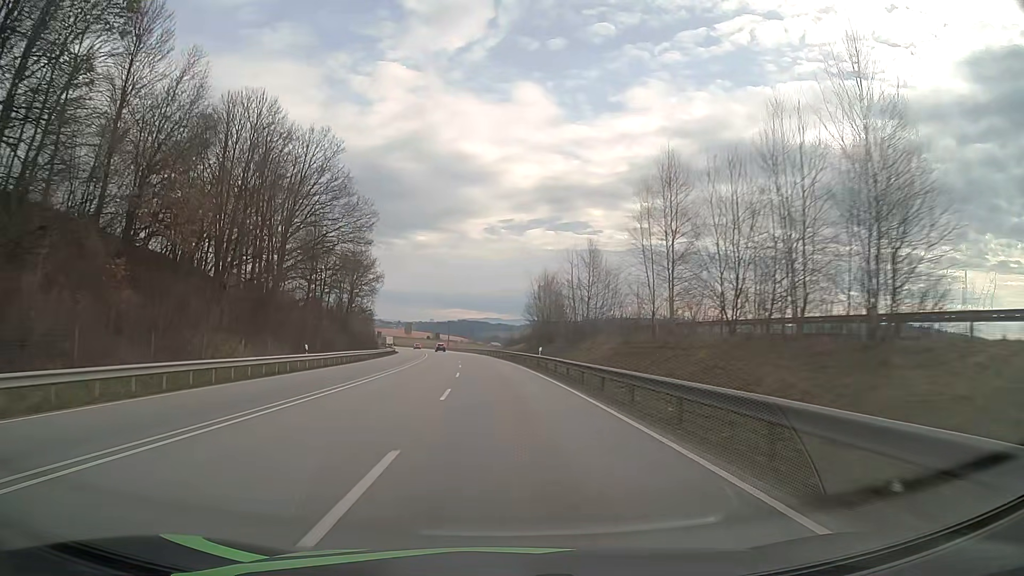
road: primary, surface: asphalt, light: Day
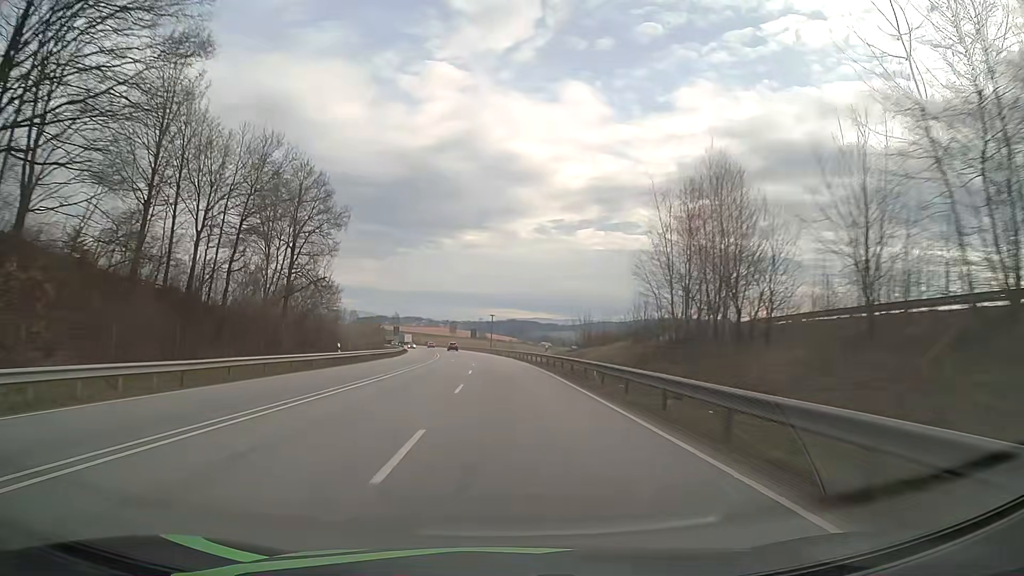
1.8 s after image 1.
(-1.7, +46.1) m; -4°
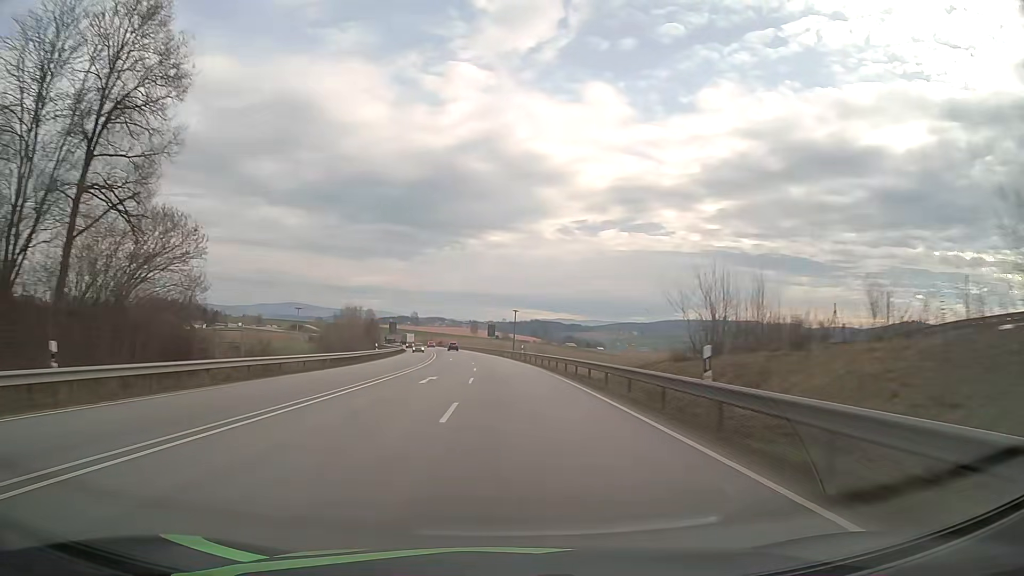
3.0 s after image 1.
(-0.5, +30.9) m; -2°
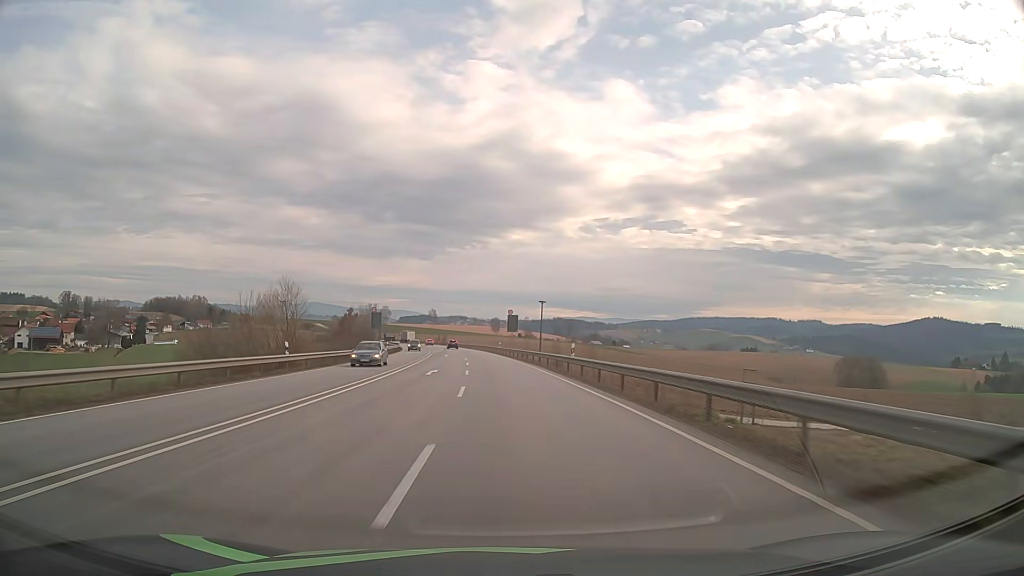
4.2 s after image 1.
(-0.4, +30.8) m; -1°
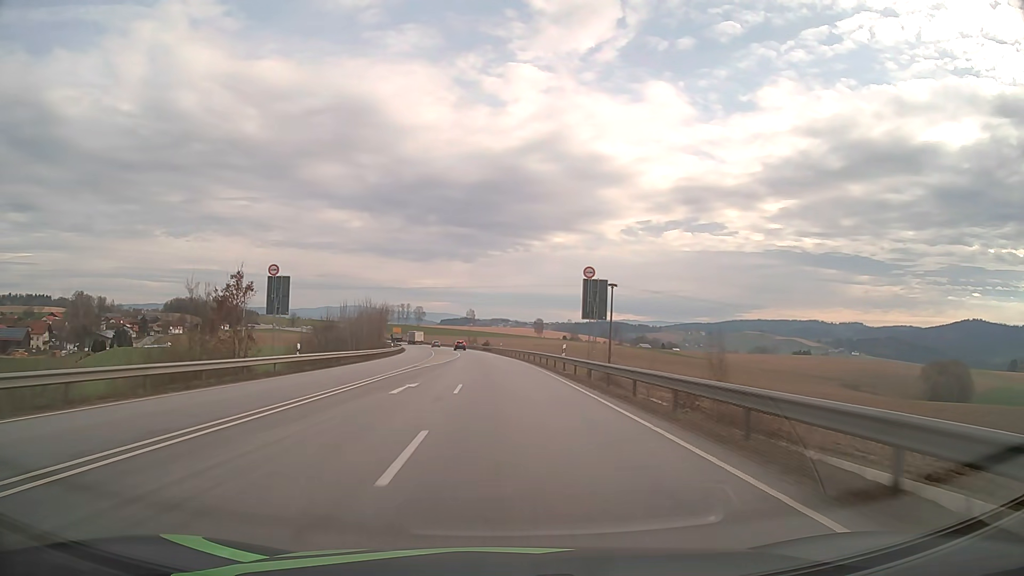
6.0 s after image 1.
(-1.6, +46.6) m; -4°
(0, +10) (0, +20) (-1, +30) (-1, +40) (-2, +50) (-2, +60) (-3, +70) (-4, +80) (-5, +90) (-6, +100) m
